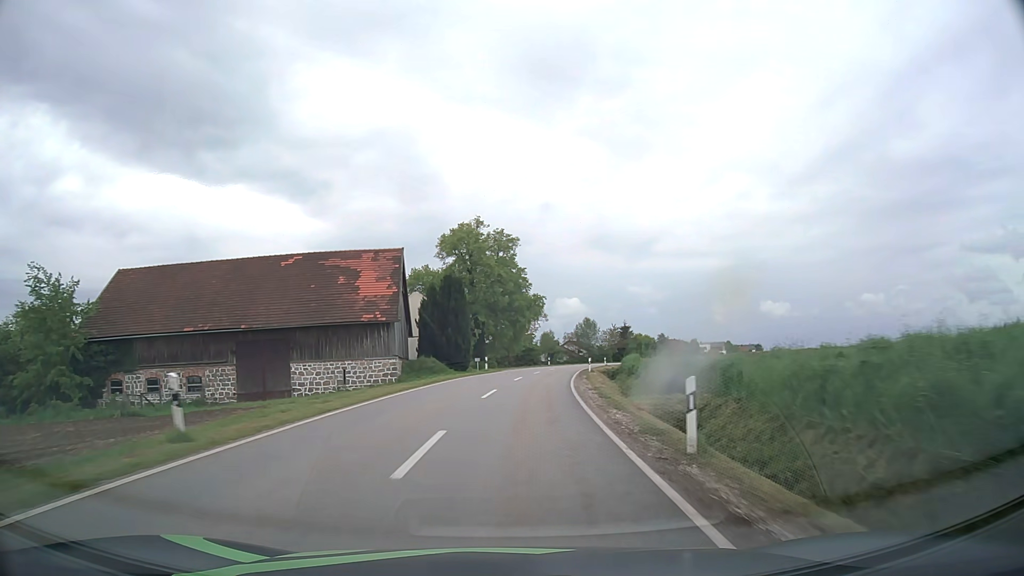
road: tertiary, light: Day
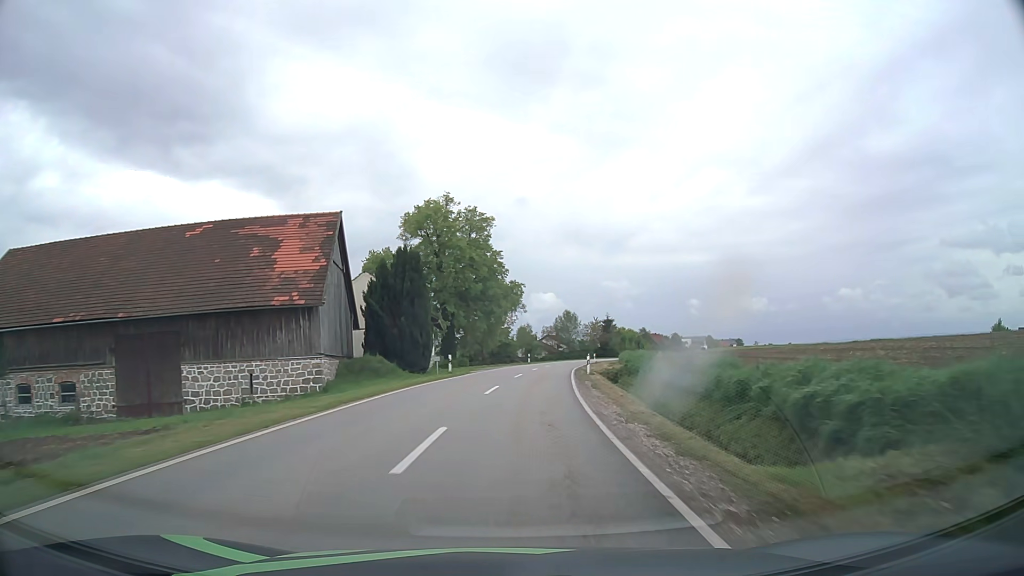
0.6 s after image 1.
(+0.1, +11.8) m; +2°
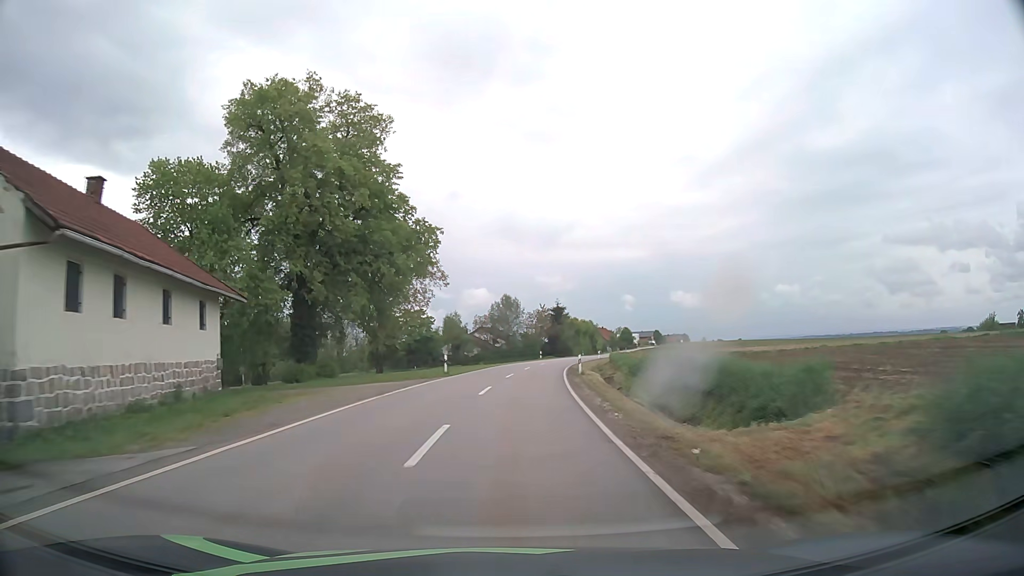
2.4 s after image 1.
(+1.9, +36.0) m; +6°
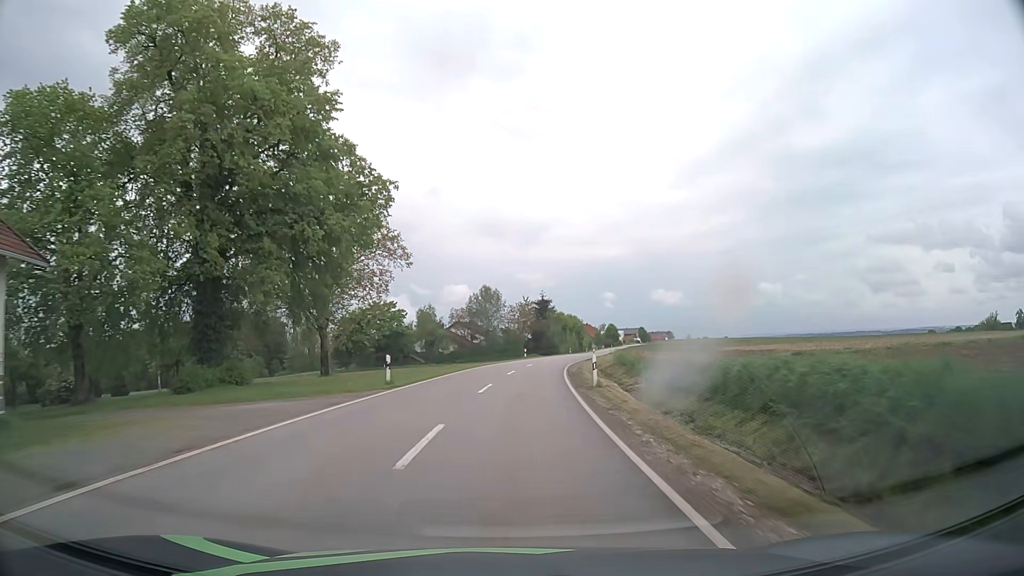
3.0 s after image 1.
(+0.1, +12.2) m; +1°
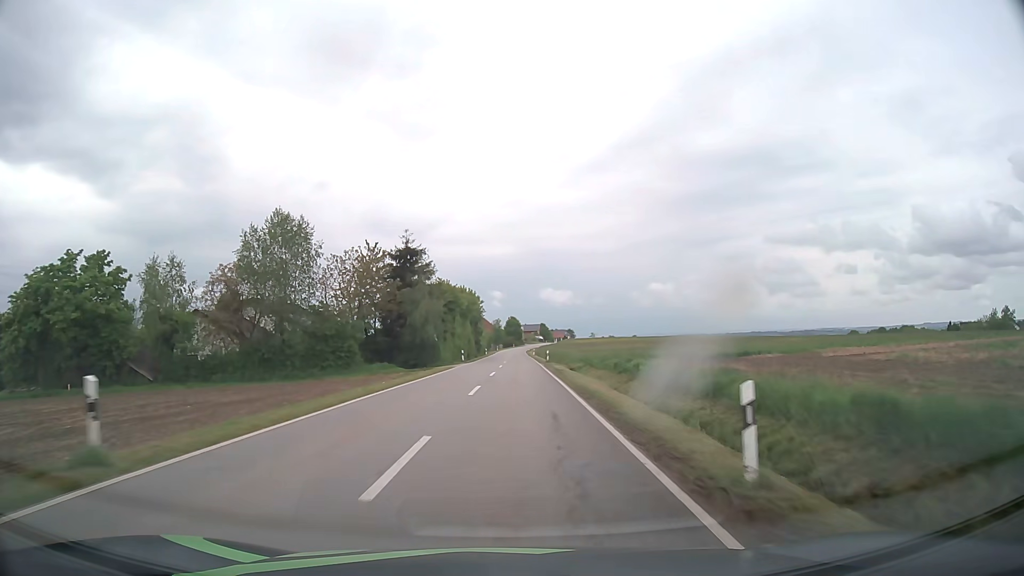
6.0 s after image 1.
(+5.2, +61.6) m; +10°
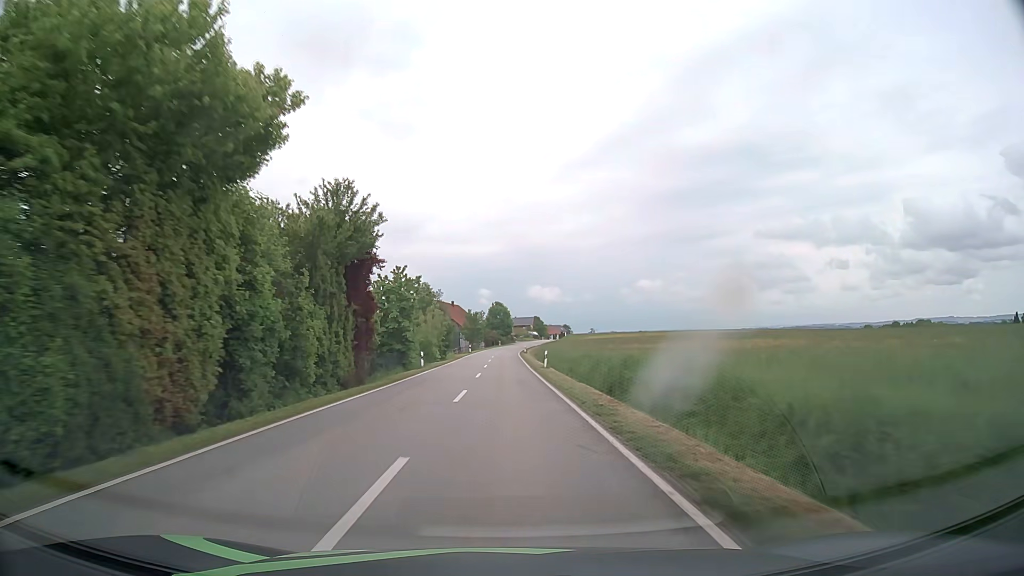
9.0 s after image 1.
(+1.2, +62.5) m; +1°
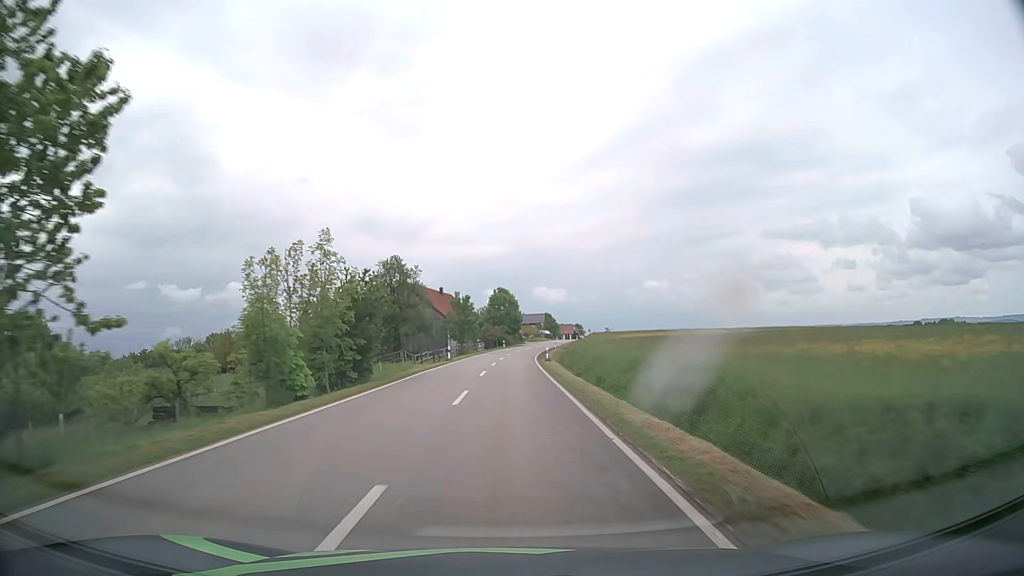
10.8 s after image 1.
(-0.1, +37.7) m; 0°
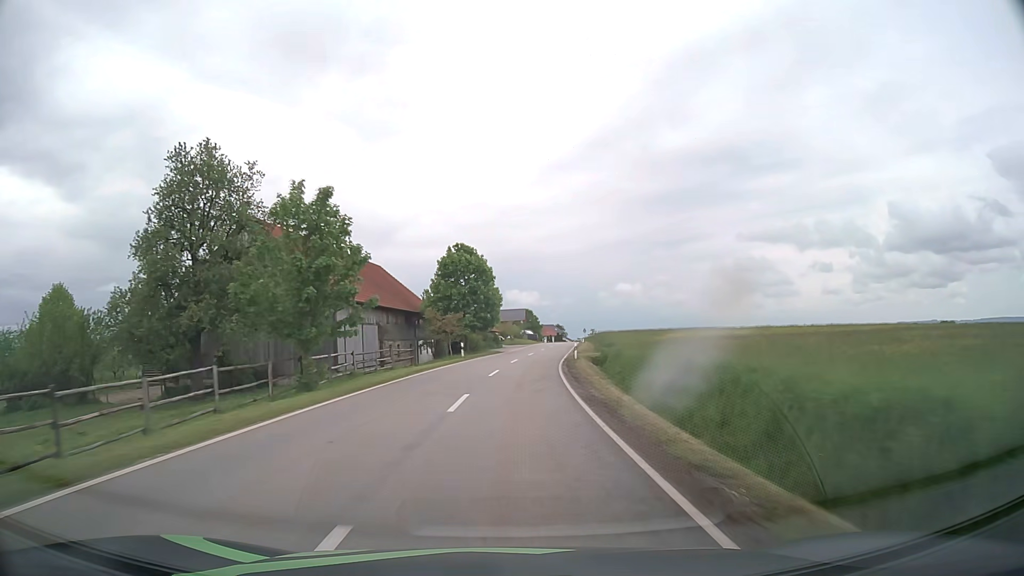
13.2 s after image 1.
(+0.4, +50.1) m; +2°
(0, +10) (0, +20) (+1, +30) (+2, +40) (+3, +50) (+4, +60) (+5, +70) (+6, +80) (+7, +90) (+9, +100) m
